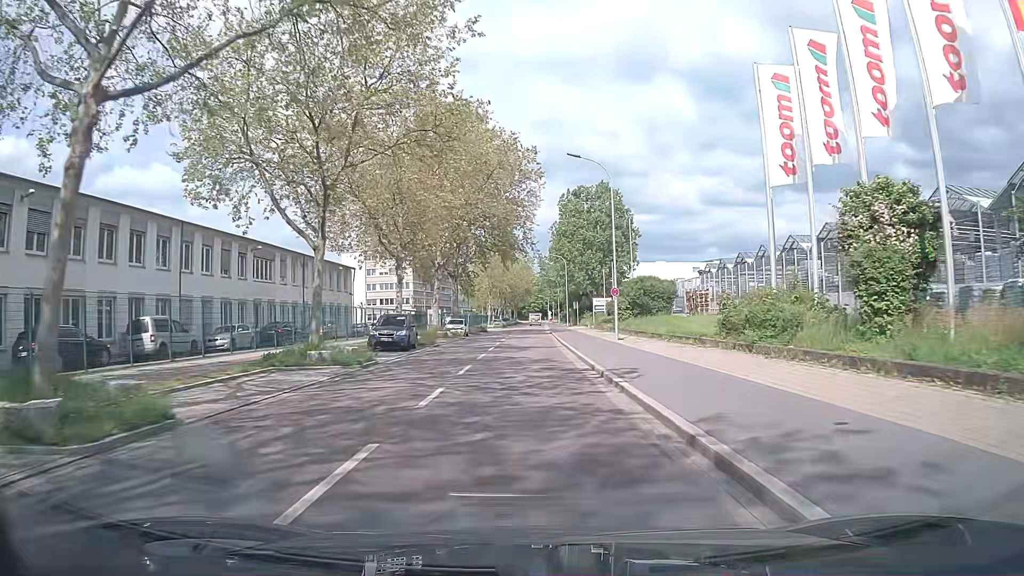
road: unclassified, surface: asphalt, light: Day
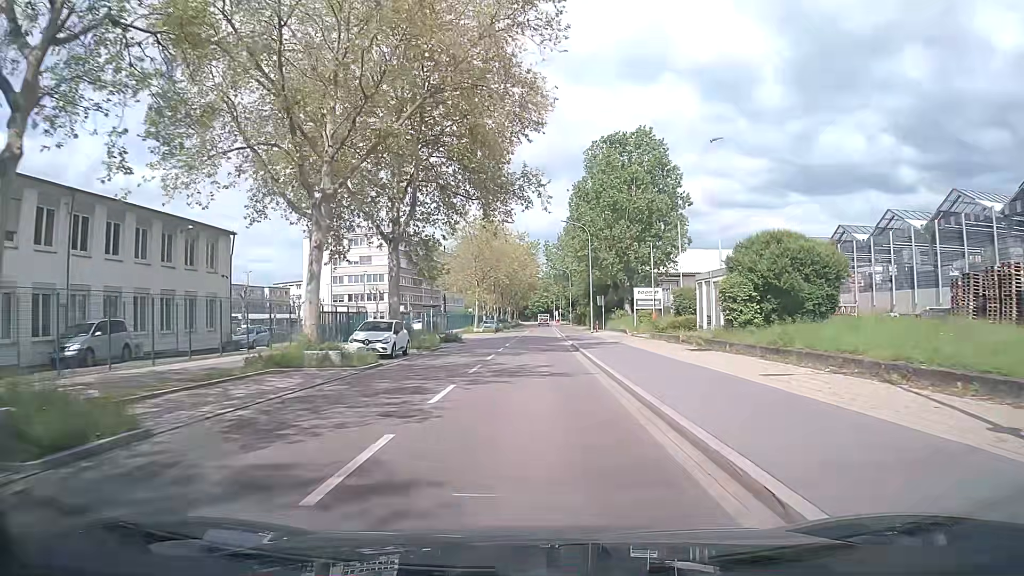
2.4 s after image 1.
(-0.2, +29.5) m; -1°
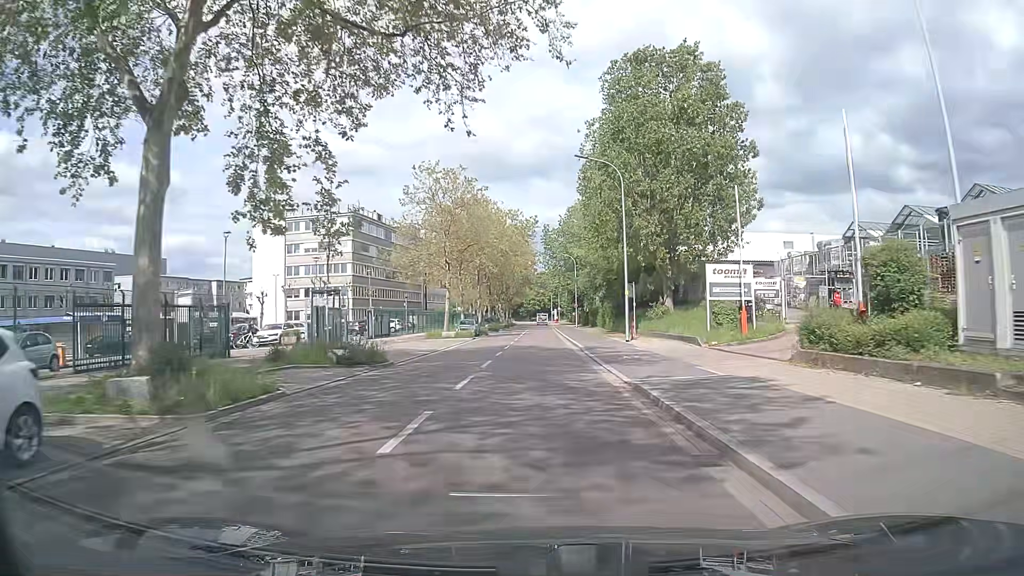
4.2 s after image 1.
(+0.2, +22.1) m; +1°
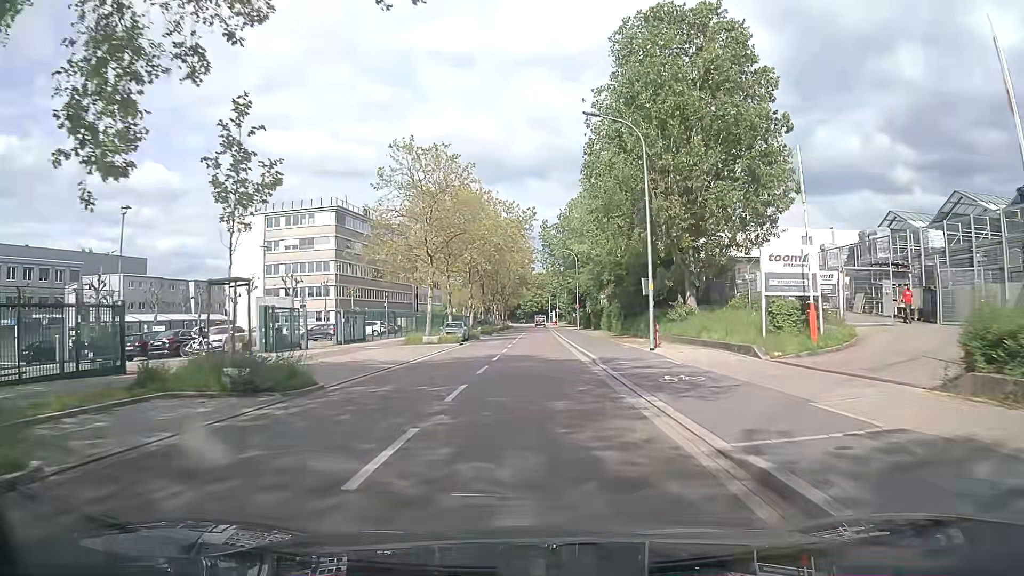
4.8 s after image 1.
(0.0, +7.4) m; 0°
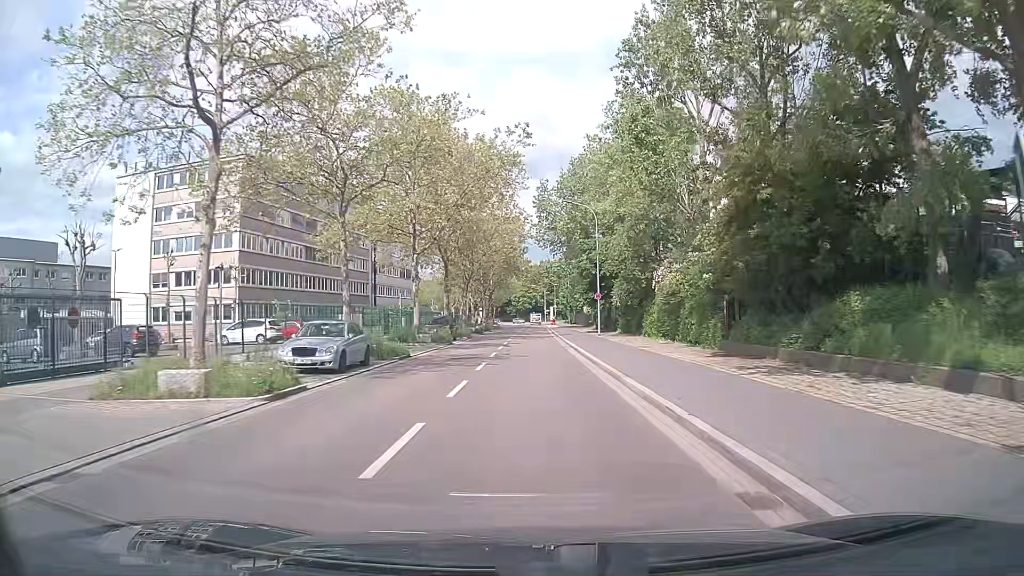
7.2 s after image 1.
(+0.4, +29.7) m; +1°
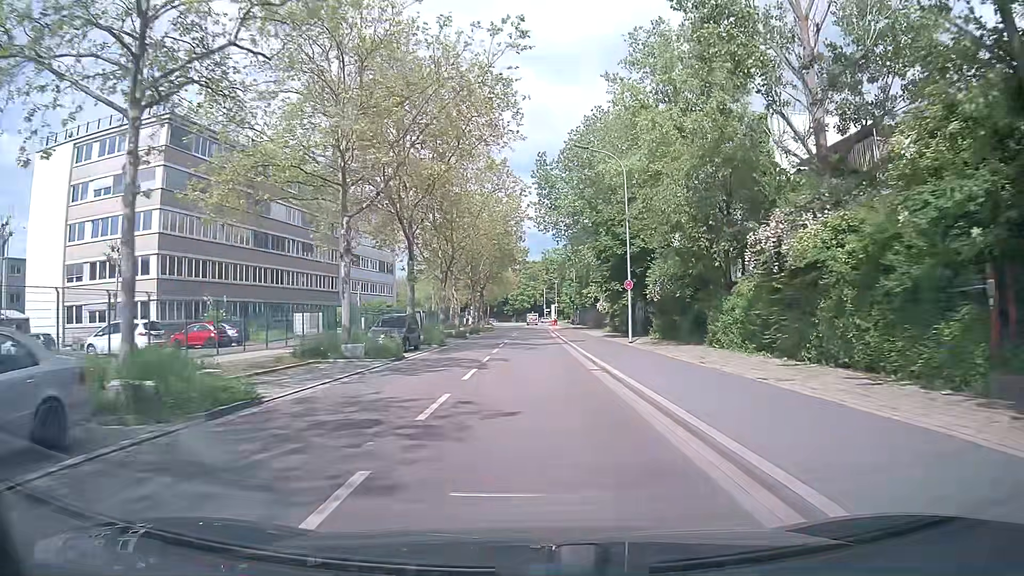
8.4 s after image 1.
(0.0, +14.9) m; 0°
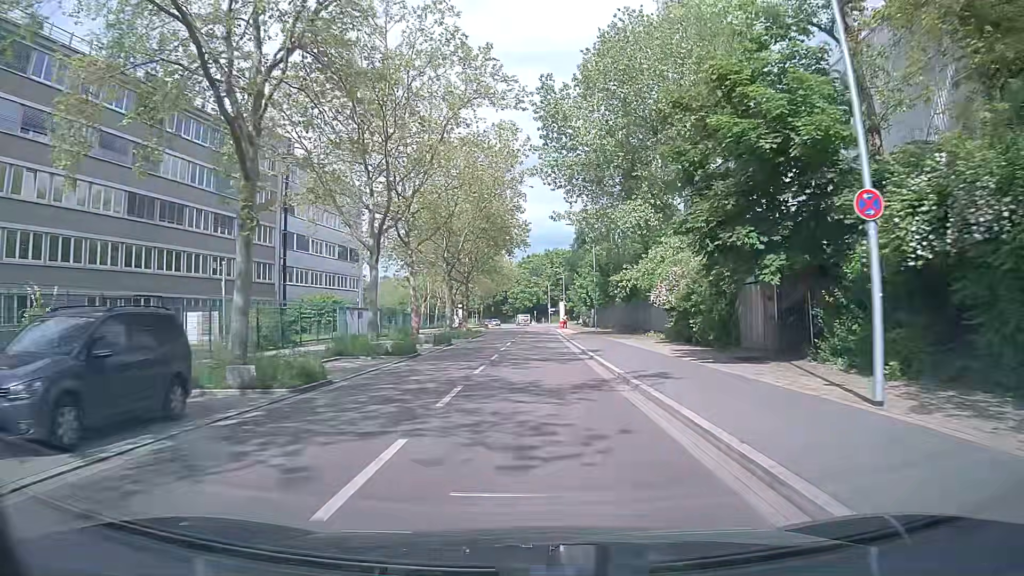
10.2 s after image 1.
(0.0, +22.4) m; -1°
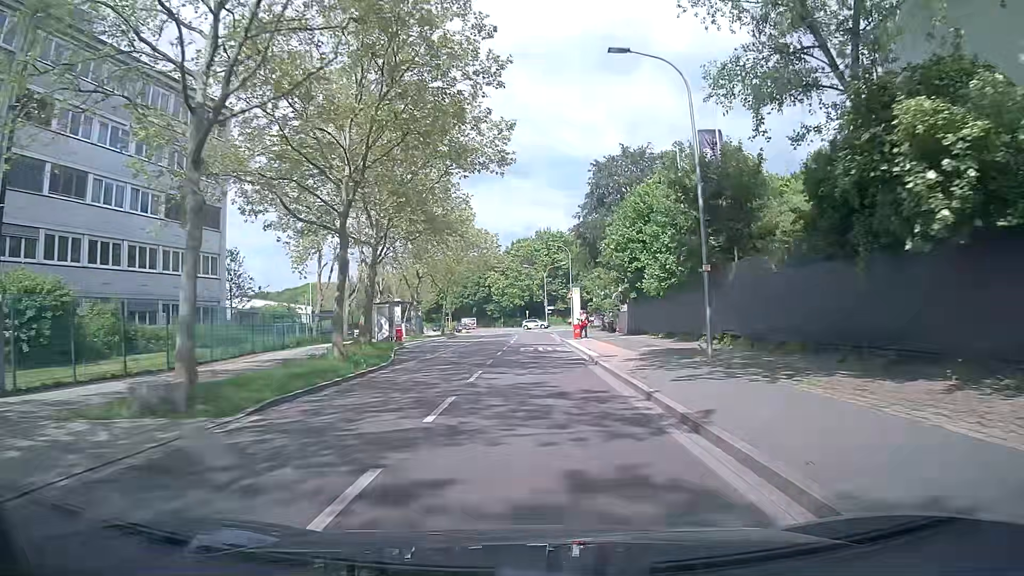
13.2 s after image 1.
(+0.7, +37.5) m; +2°
